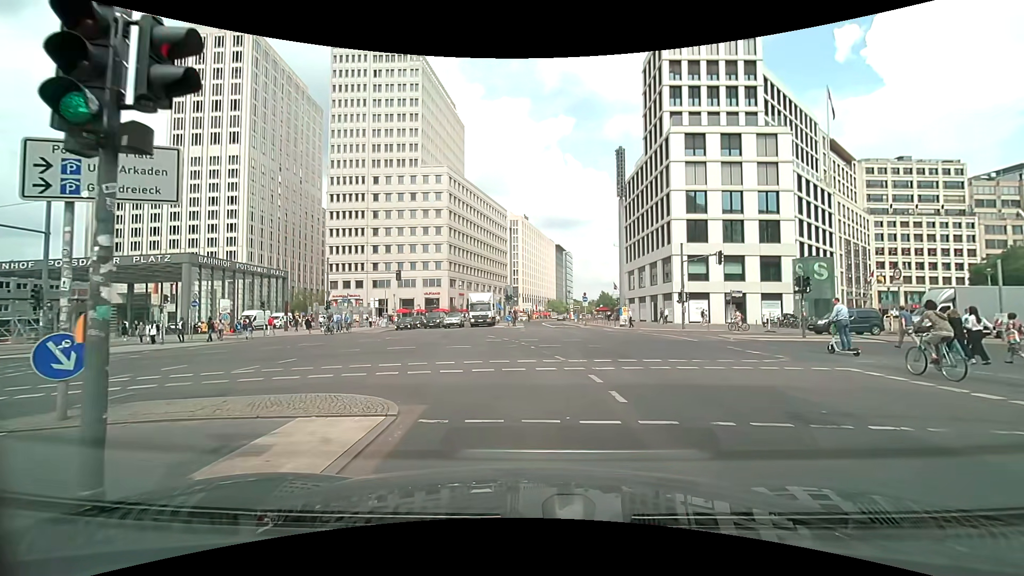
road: secondary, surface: asphalt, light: Day
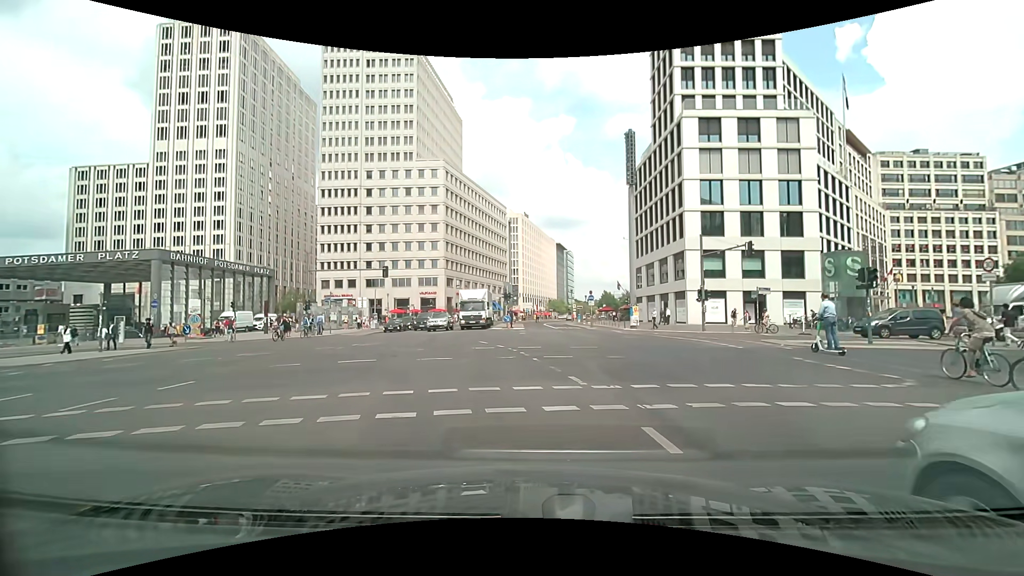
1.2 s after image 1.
(+0.1, +4.9) m; 0°
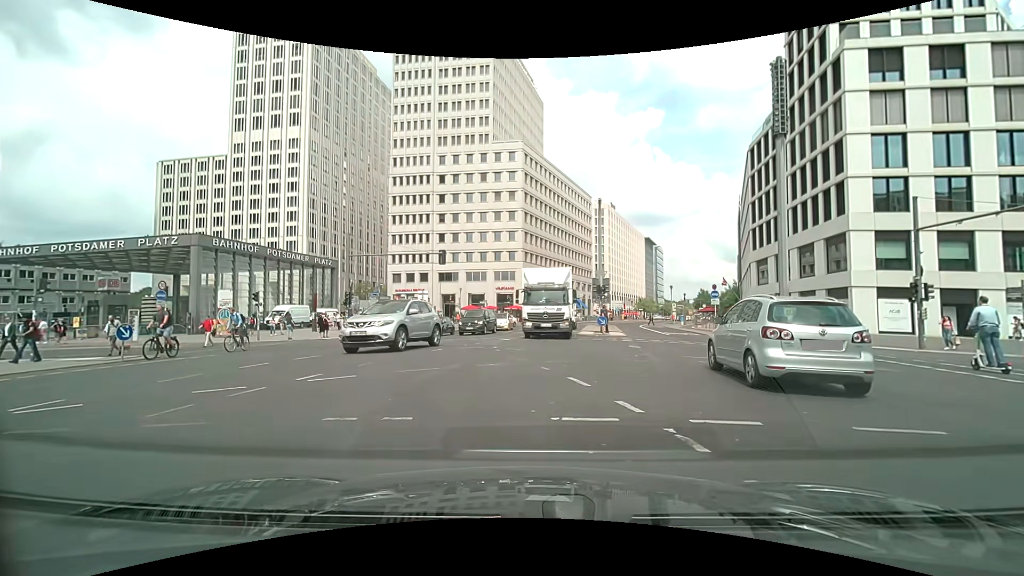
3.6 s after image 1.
(-0.7, +11.0) m; -9°
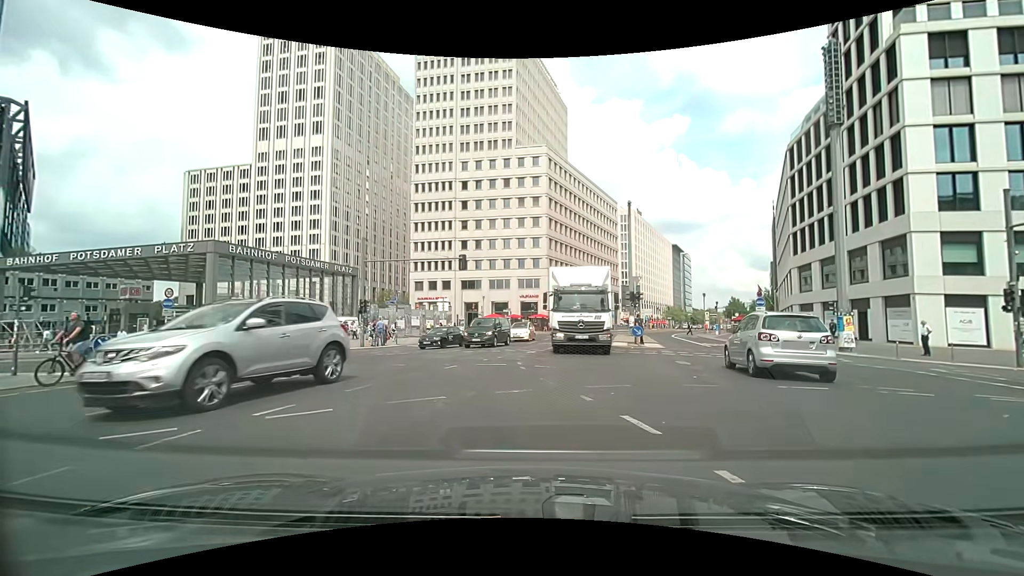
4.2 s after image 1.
(-0.1, +2.4) m; -1°
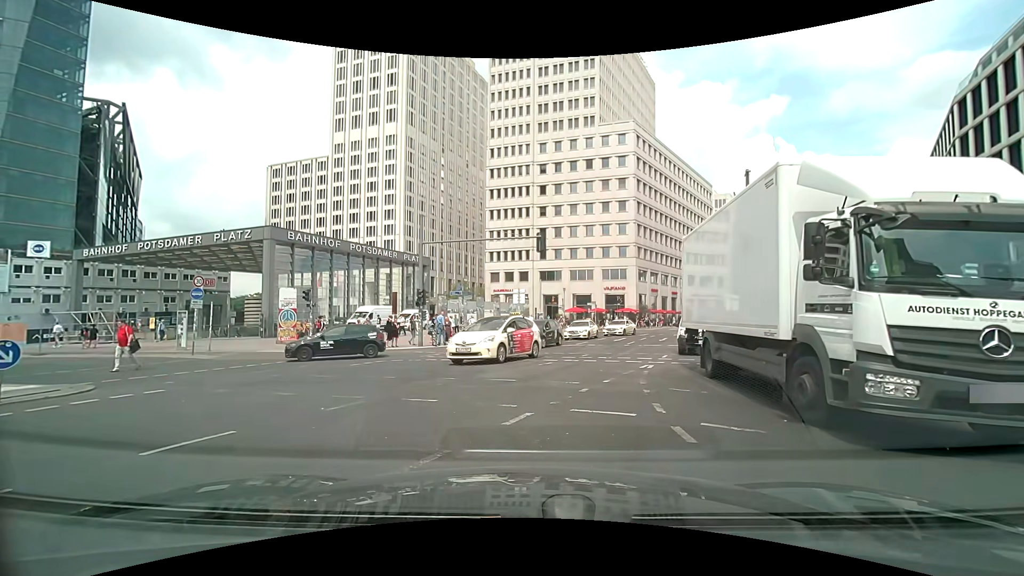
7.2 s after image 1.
(-0.7, +6.6) m; -7°
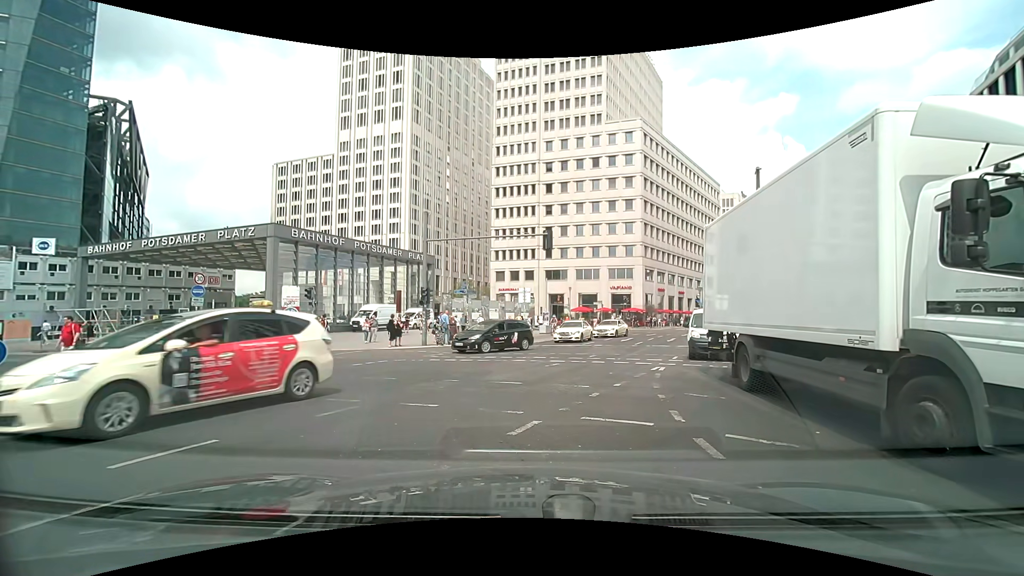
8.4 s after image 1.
(0.0, +0.5) m; 0°
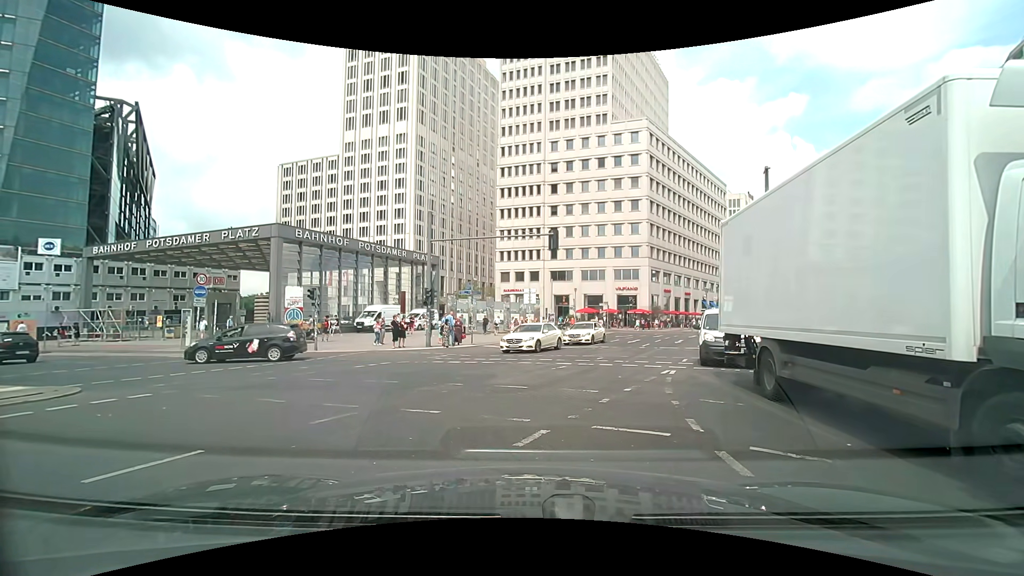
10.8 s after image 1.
(0.0, +0.4) m; 0°
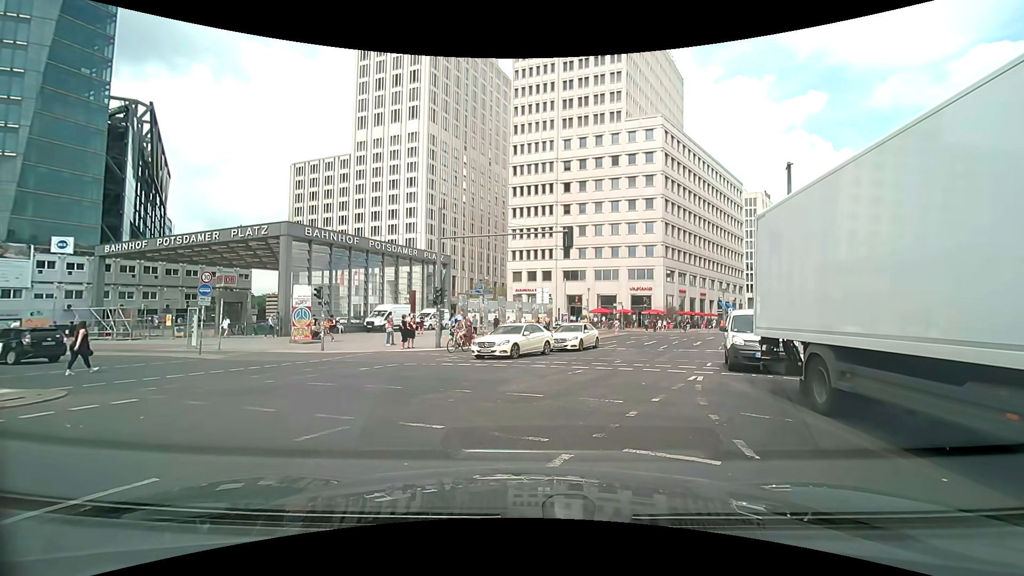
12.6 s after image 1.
(0.0, +0.9) m; 0°
